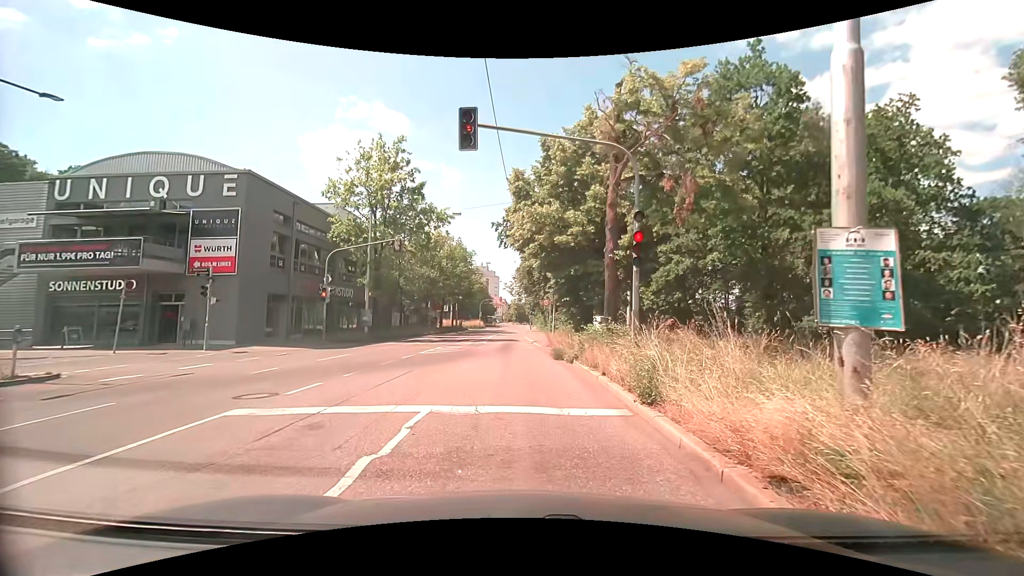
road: secondary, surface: asphalt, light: Day
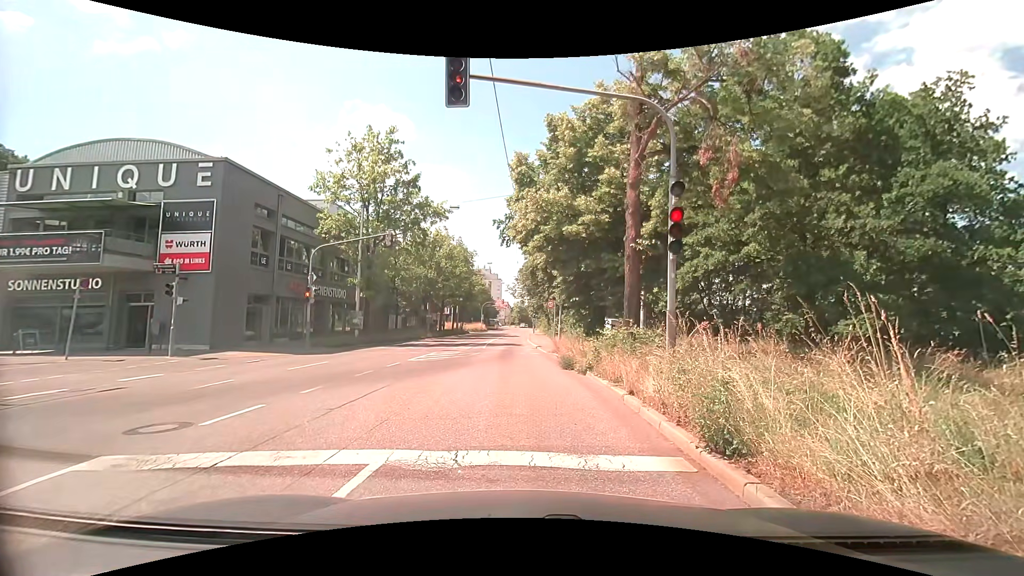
(0.0, +2.4) m; -1°
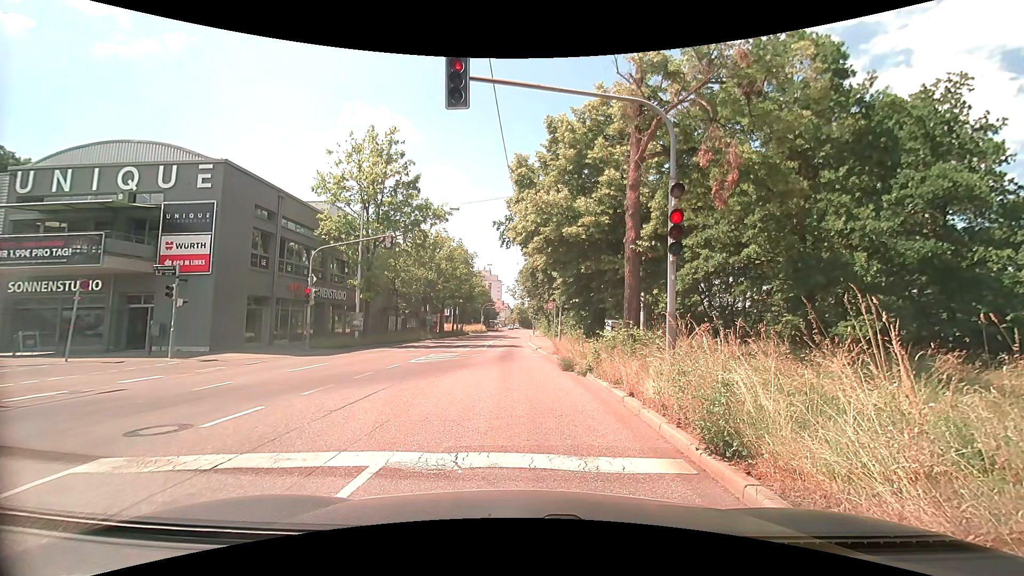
(0.0, +0.1) m; 0°
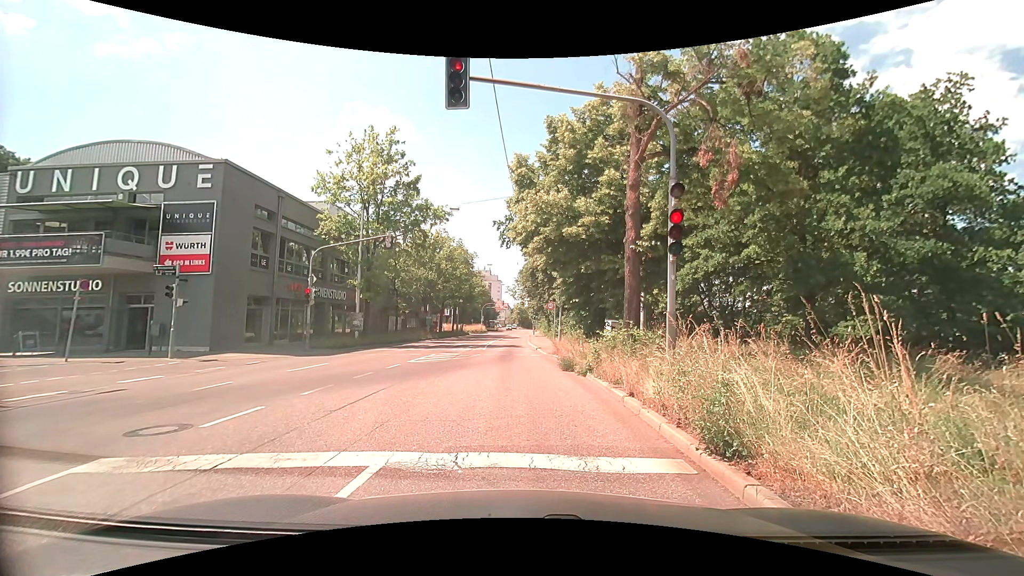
(0.0, 0.0) m; 0°
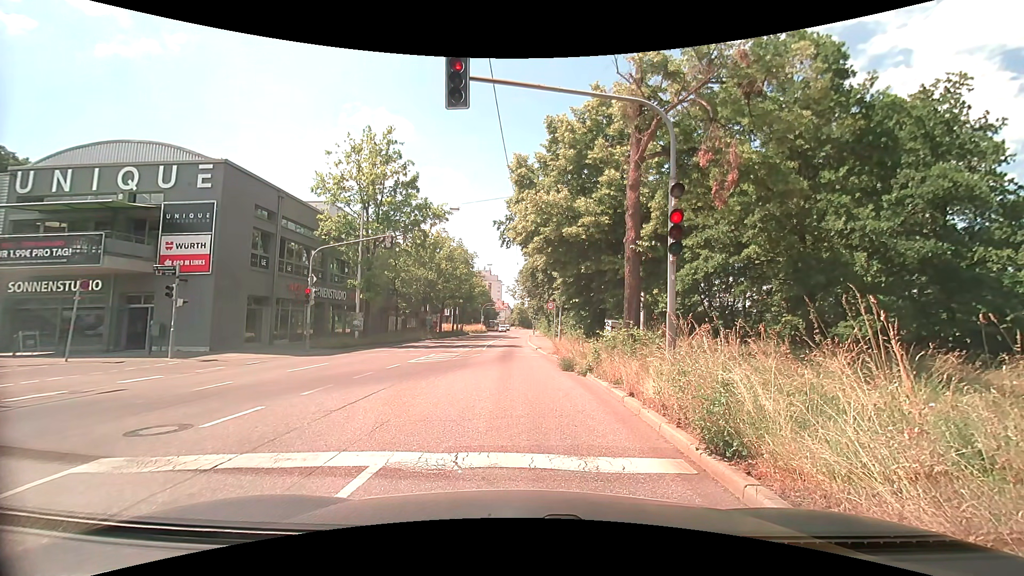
(0.0, 0.0) m; 0°
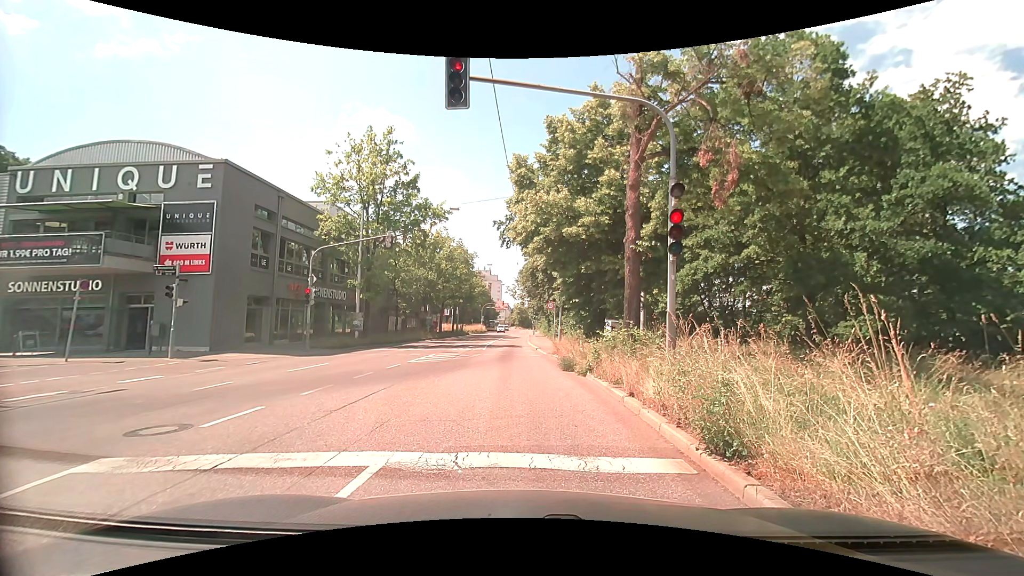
(0.0, 0.0) m; 0°
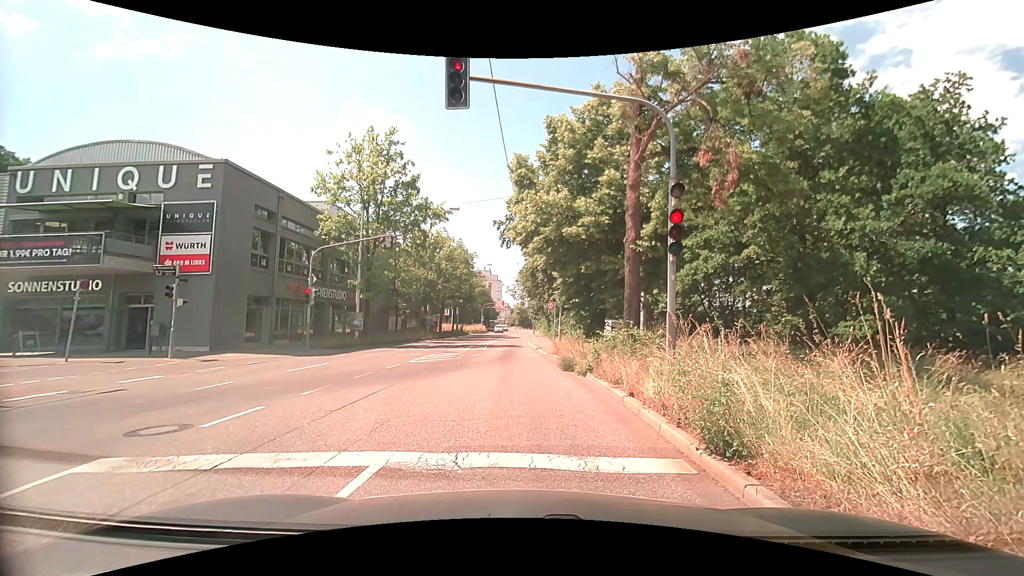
(0.0, 0.0) m; 0°
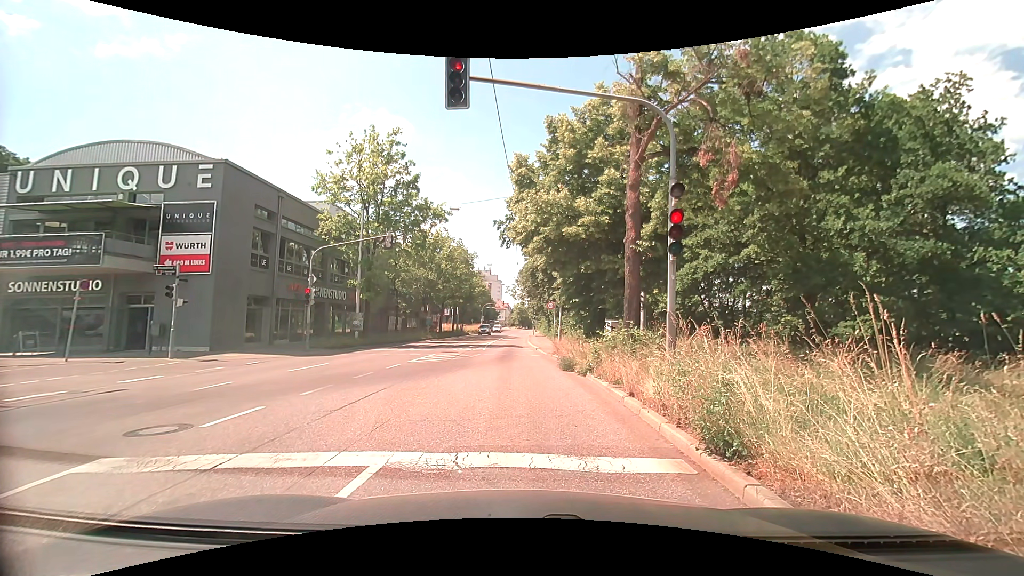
(0.0, 0.0) m; 0°
(0, +10) (0, +20) (0, +30) (-1, +40) (0, +50) (0, +60) (0, +70) (0, +80) (0, +90) (0, +100) m
